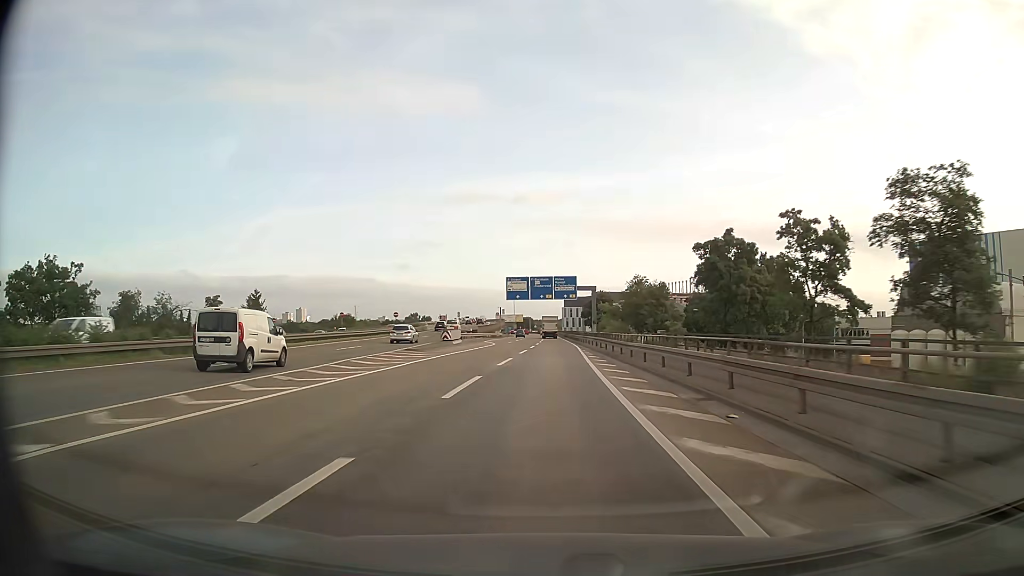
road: motorway_link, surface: asphalt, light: Day
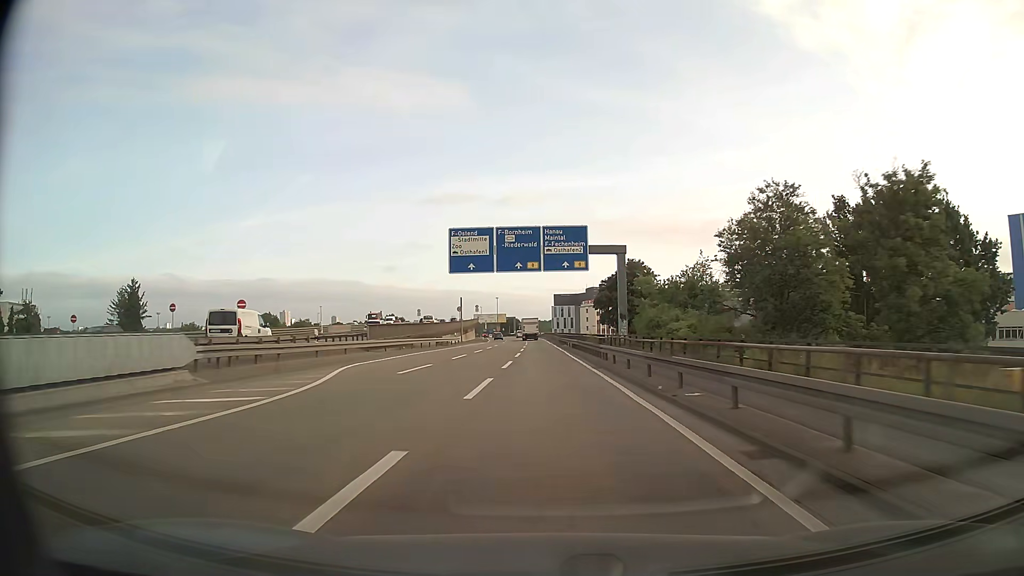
(+0.5, +47.3) m; +1°
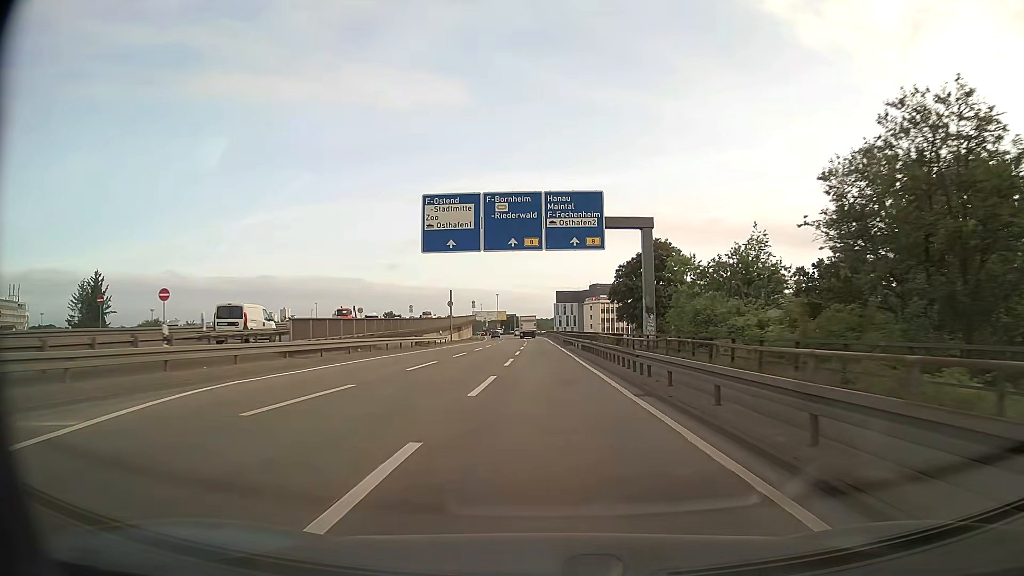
(0.0, +11.6) m; 0°
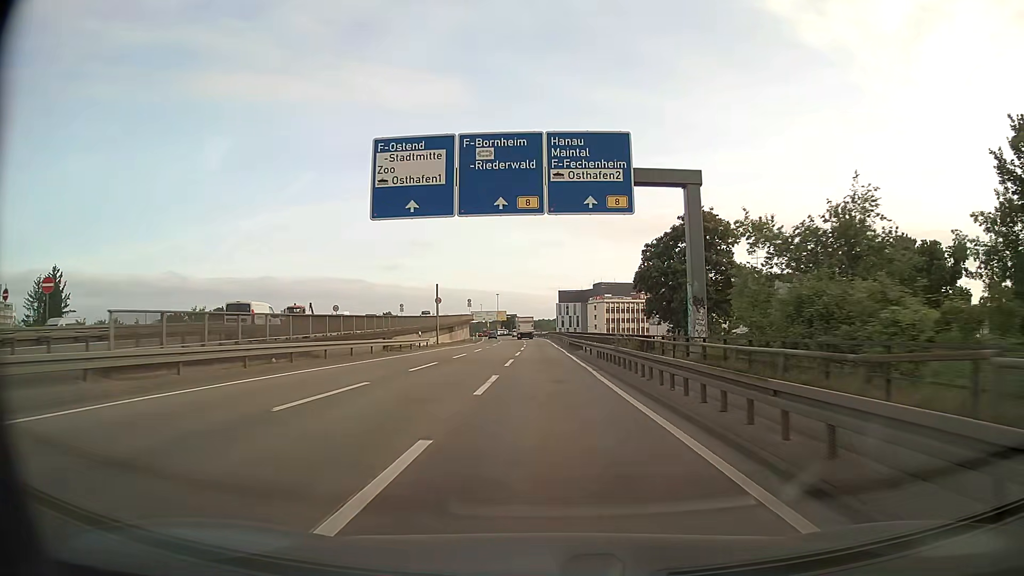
(0.0, +11.5) m; 0°
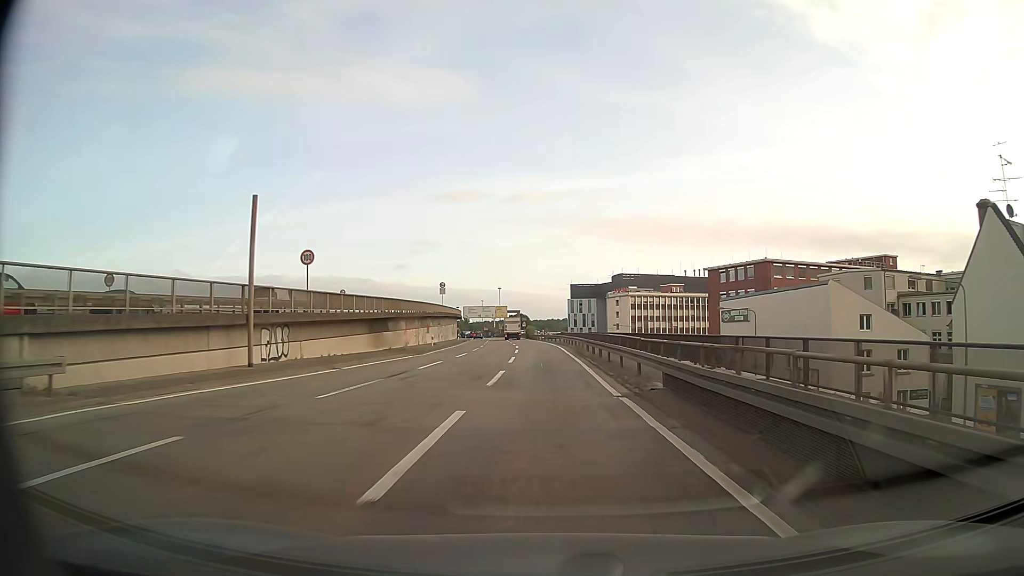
(-0.3, +45.0) m; -1°
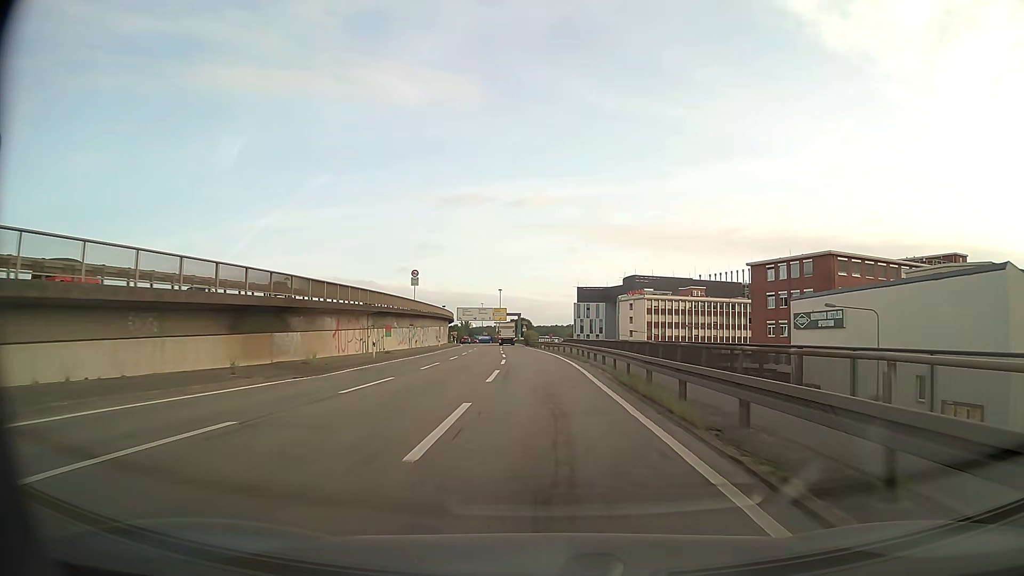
(0.0, +22.0) m; 0°
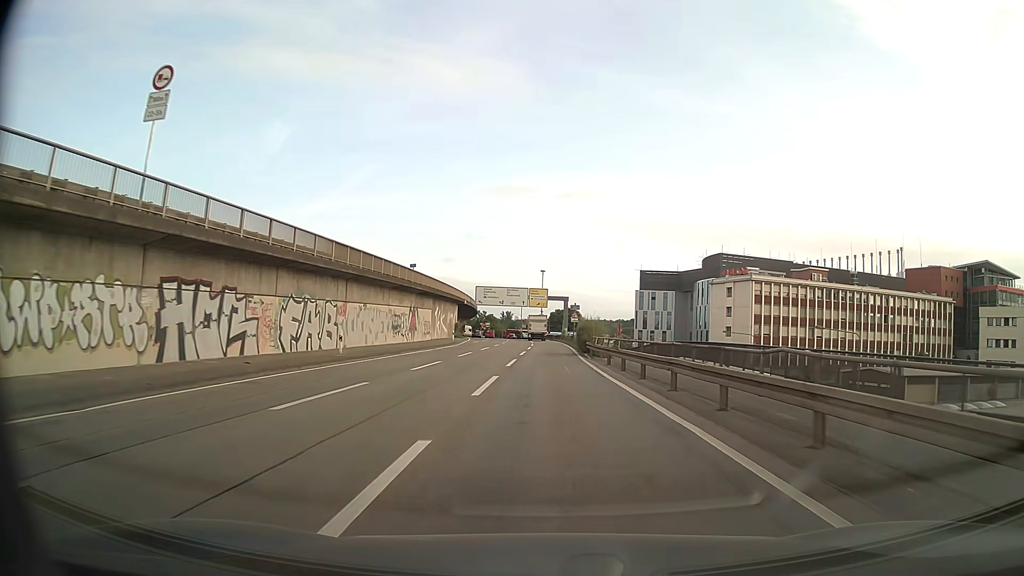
(-1.7, +53.1) m; -4°
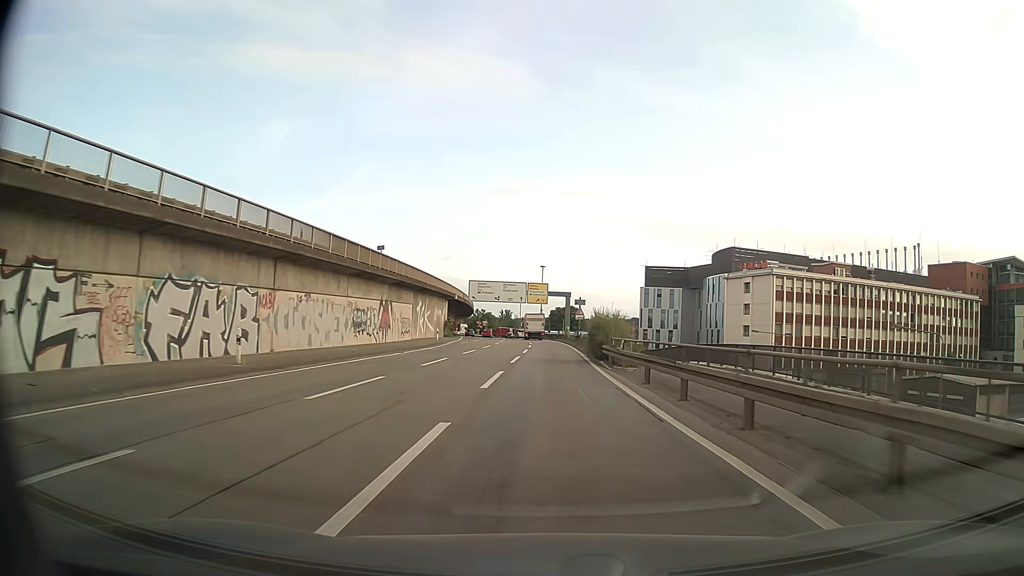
(0.0, +10.3) m; 0°
(0, +10) (0, +20) (0, +30) (0, +40) (0, +50) (0, +60) (0, +70) (0, +80) (-1, +90) (-1, +100) m
